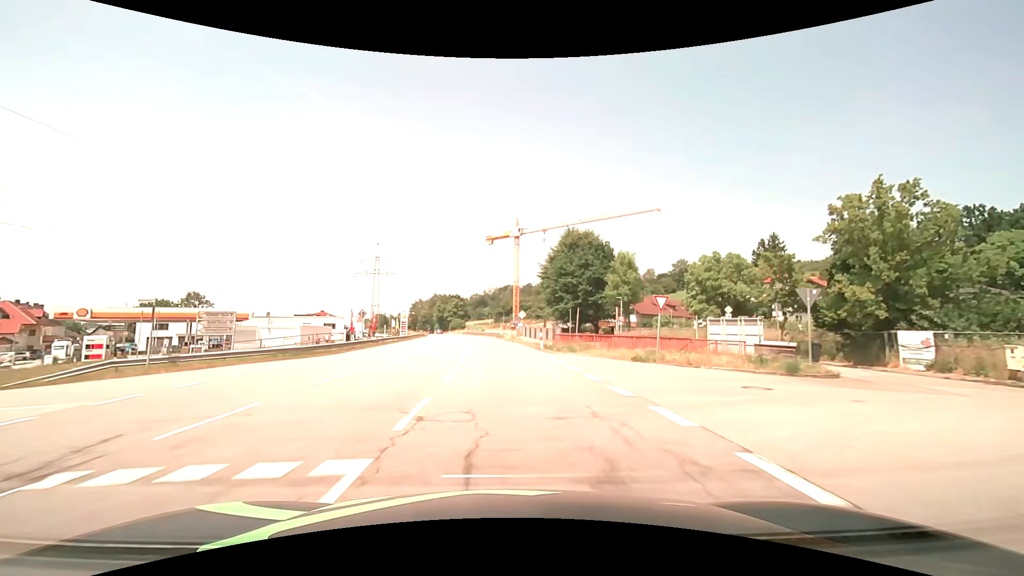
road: primary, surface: asphalt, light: Day
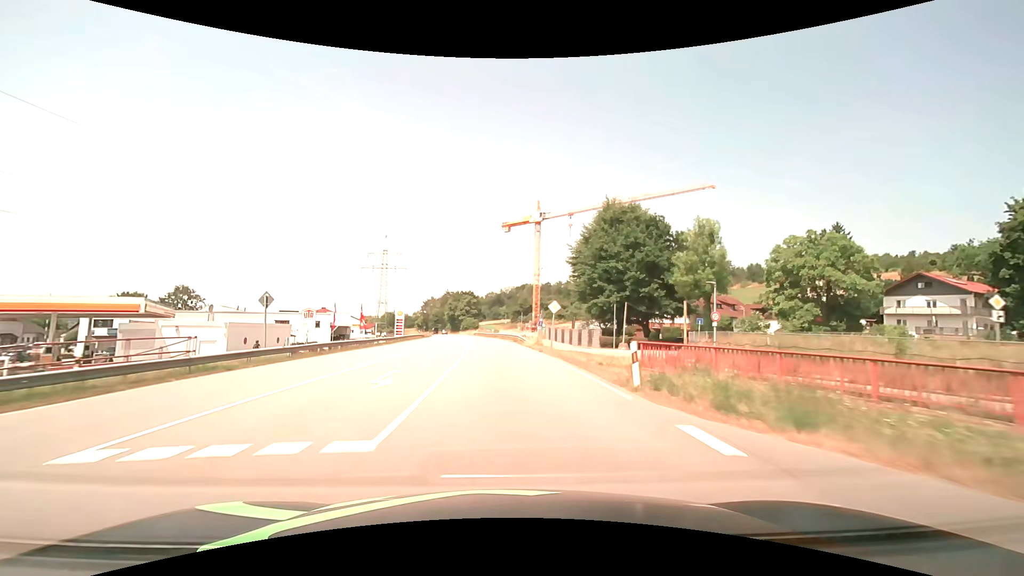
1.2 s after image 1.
(-0.3, +19.5) m; -2°
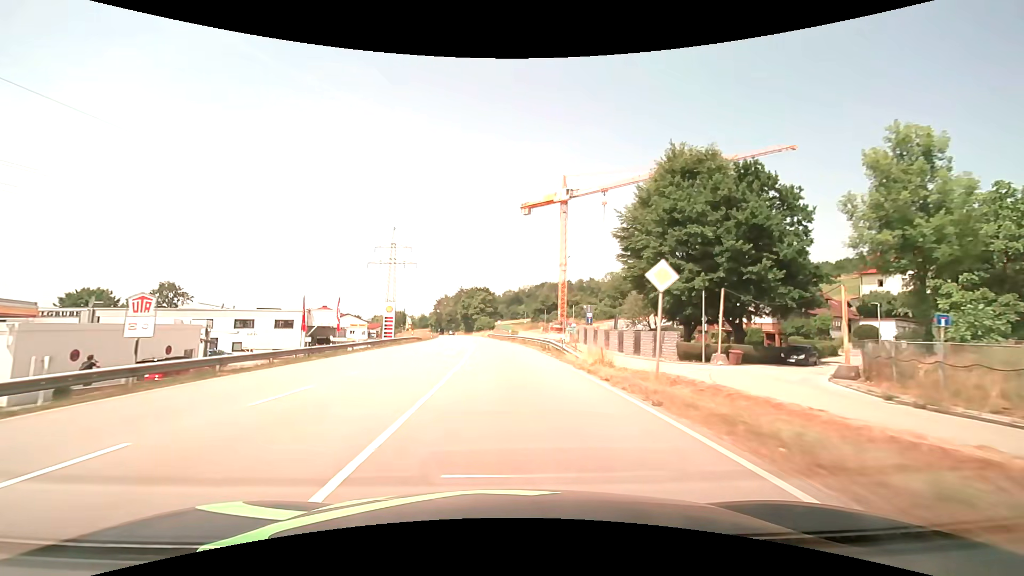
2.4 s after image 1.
(-0.4, +19.4) m; -2°
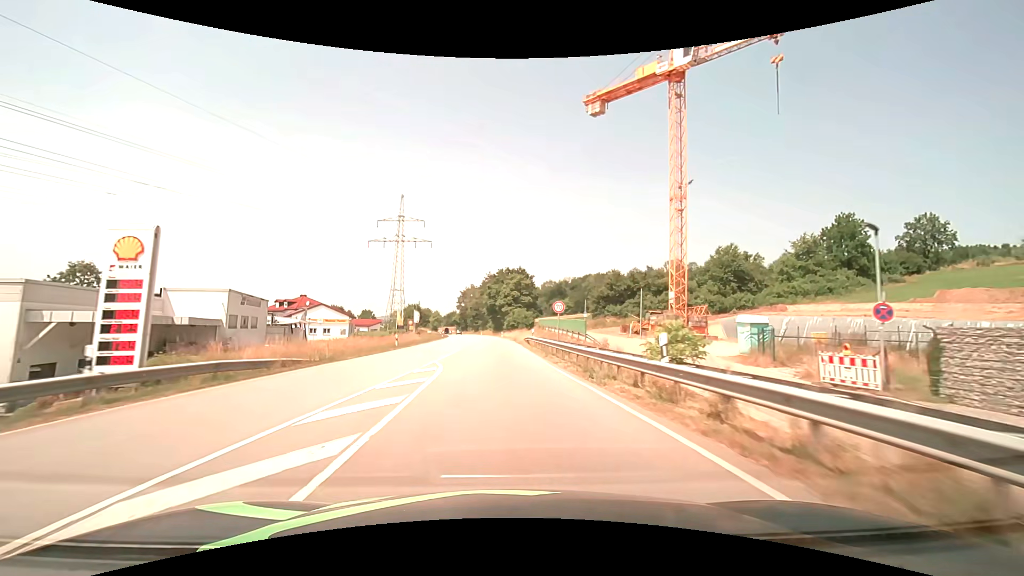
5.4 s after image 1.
(-1.8, +48.3) m; -4°
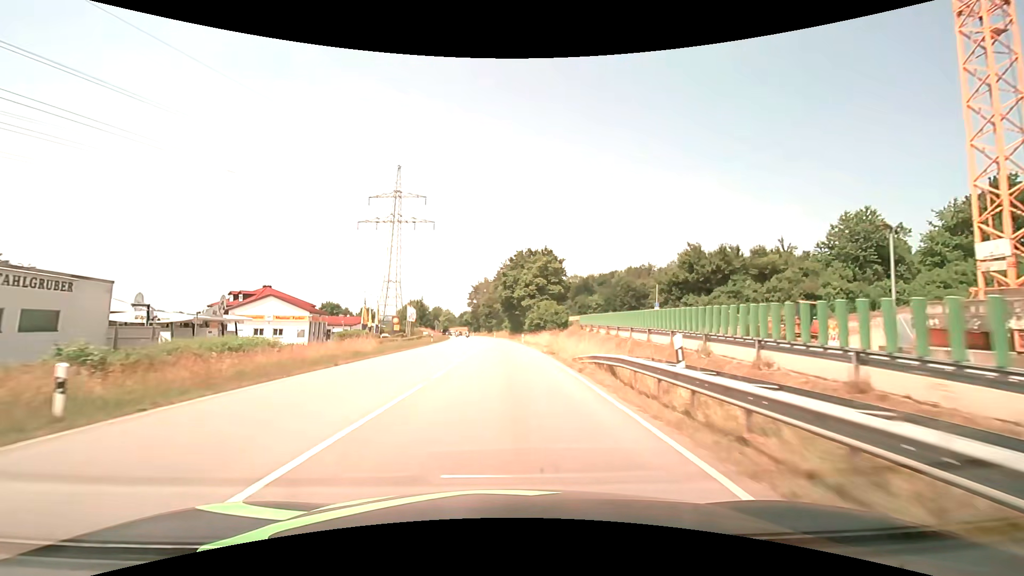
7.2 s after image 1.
(-0.5, +29.1) m; -2°
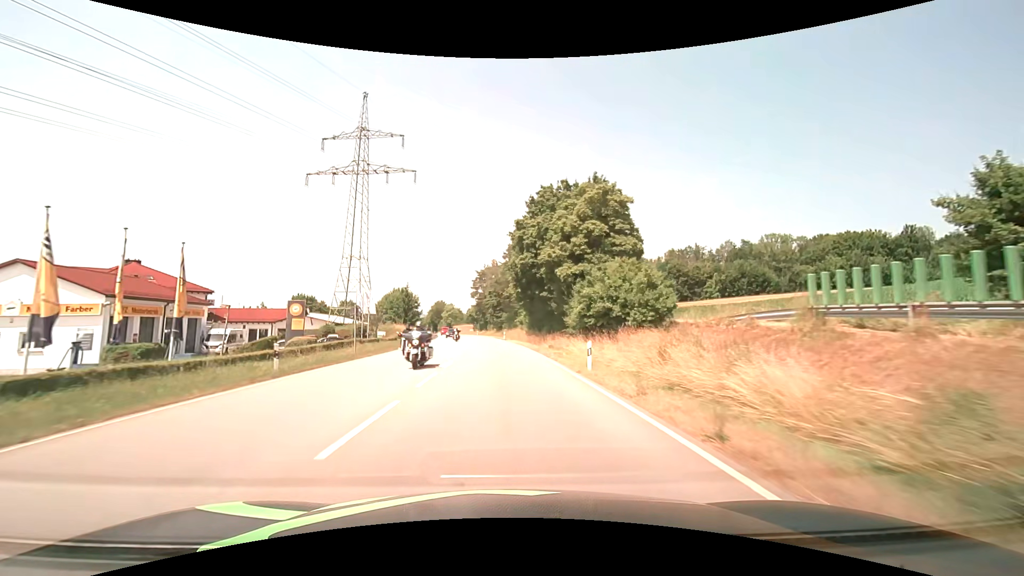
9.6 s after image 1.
(-0.3, +39.0) m; -1°
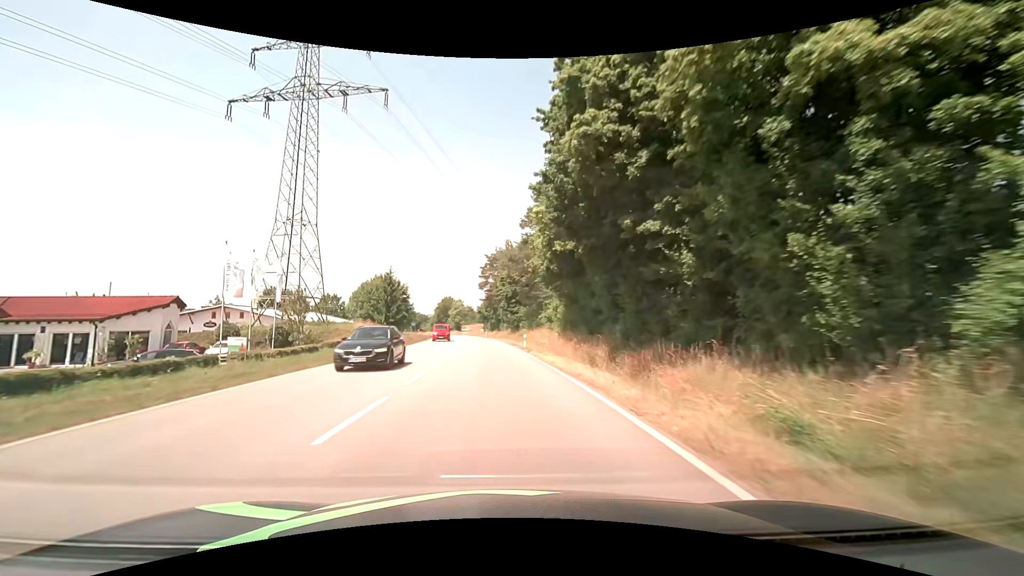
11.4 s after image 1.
(-0.4, +29.6) m; -2°
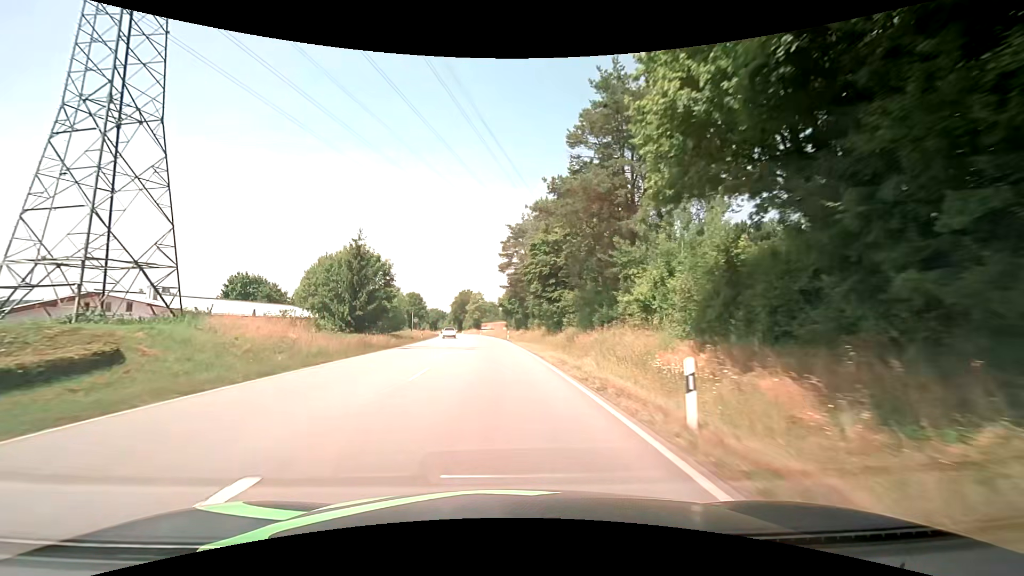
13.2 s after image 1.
(-0.9, +29.9) m; -3°
(0, +10) (0, +20) (0, +30) (-1, +40) (-2, +50) (-2, +60) (-3, +70) (-4, +80) (-5, +90) (-6, +100) m
